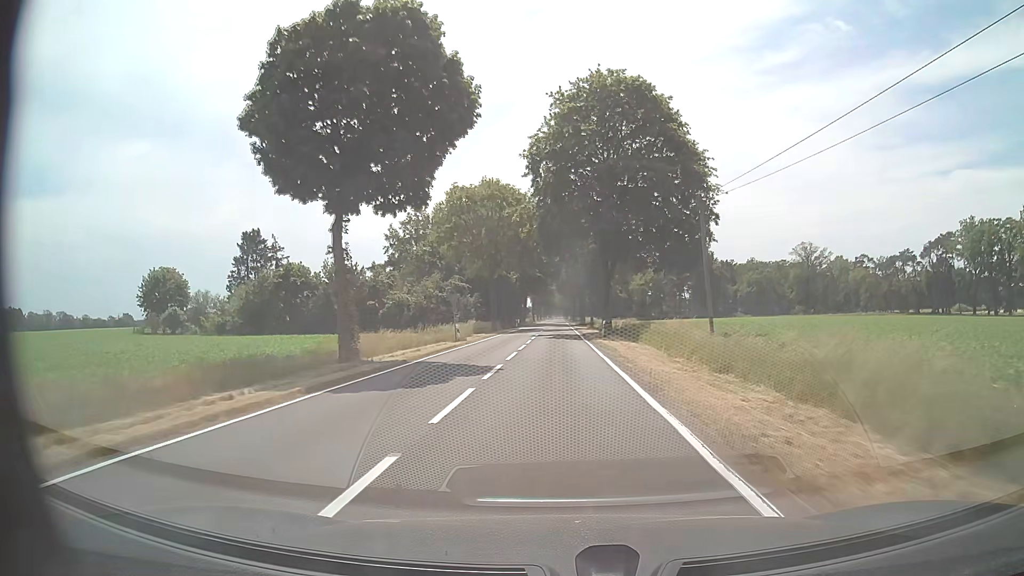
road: tertiary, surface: asphalt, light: Day
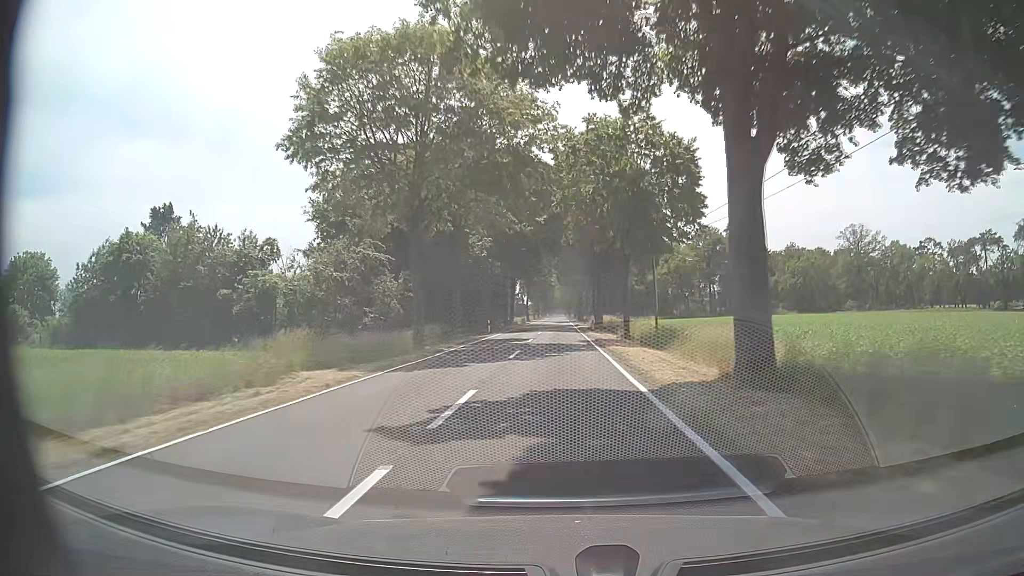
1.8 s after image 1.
(0.0, +36.7) m; 0°
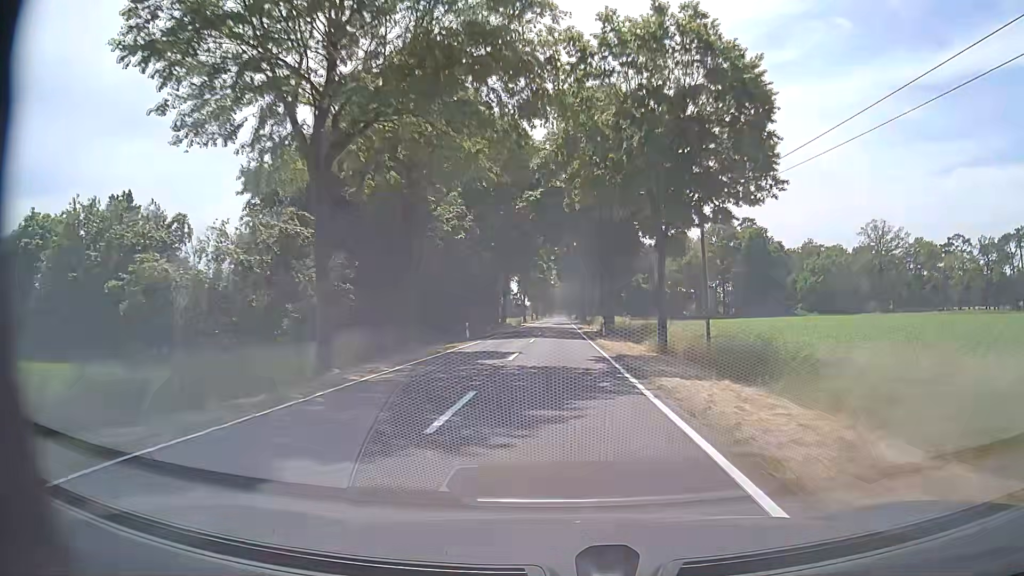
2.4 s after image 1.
(-0.1, +12.7) m; 0°
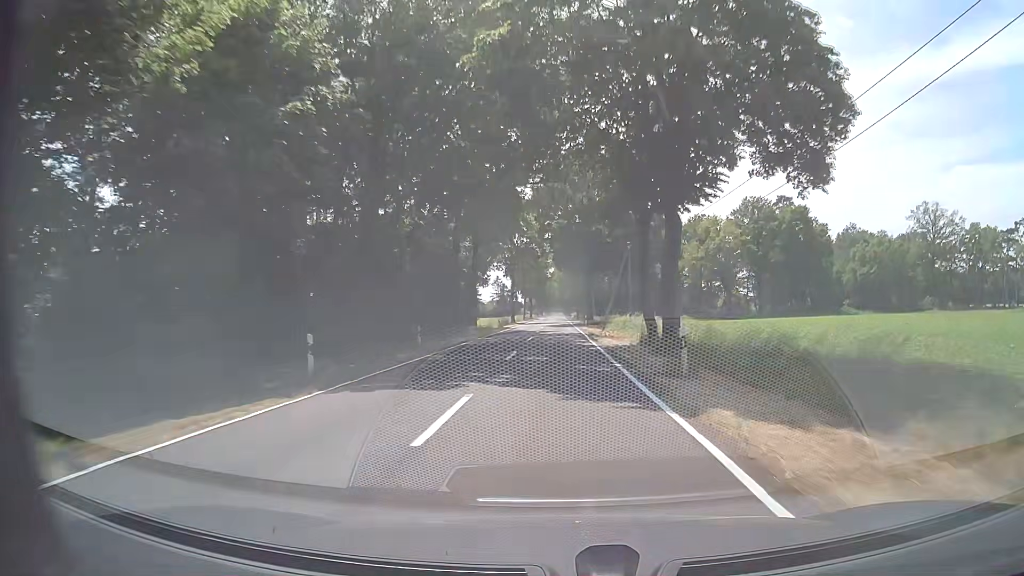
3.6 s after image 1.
(0.0, +26.2) m; 0°
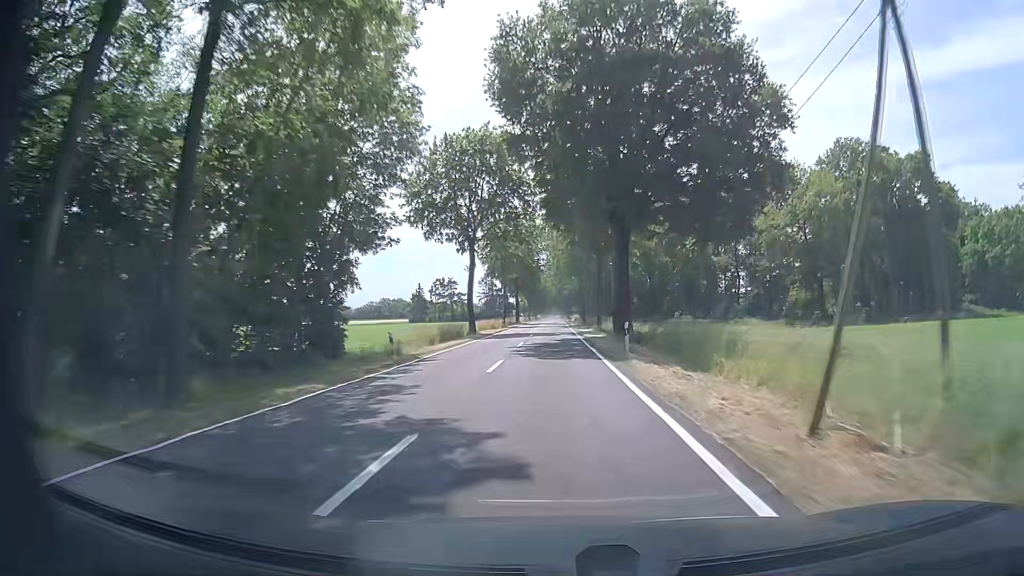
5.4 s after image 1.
(0.0, +41.2) m; 0°
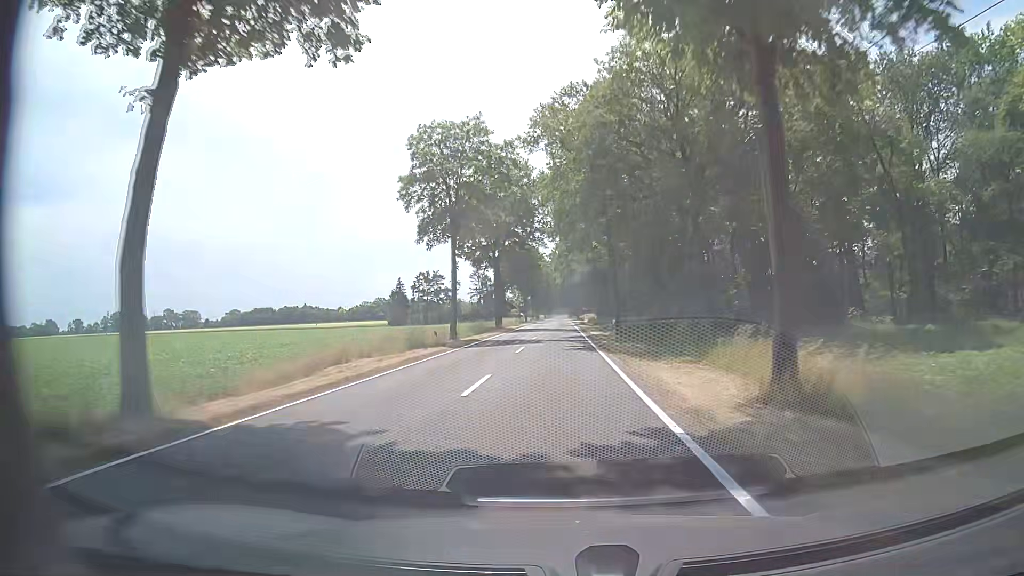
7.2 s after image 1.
(-0.1, +42.8) m; -1°
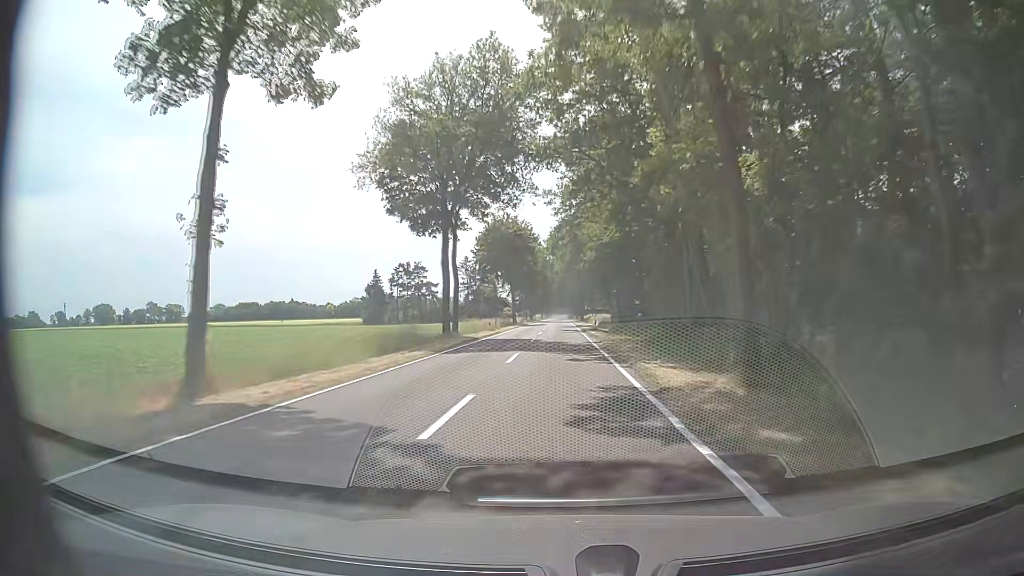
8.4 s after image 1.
(0.0, +29.4) m; 0°
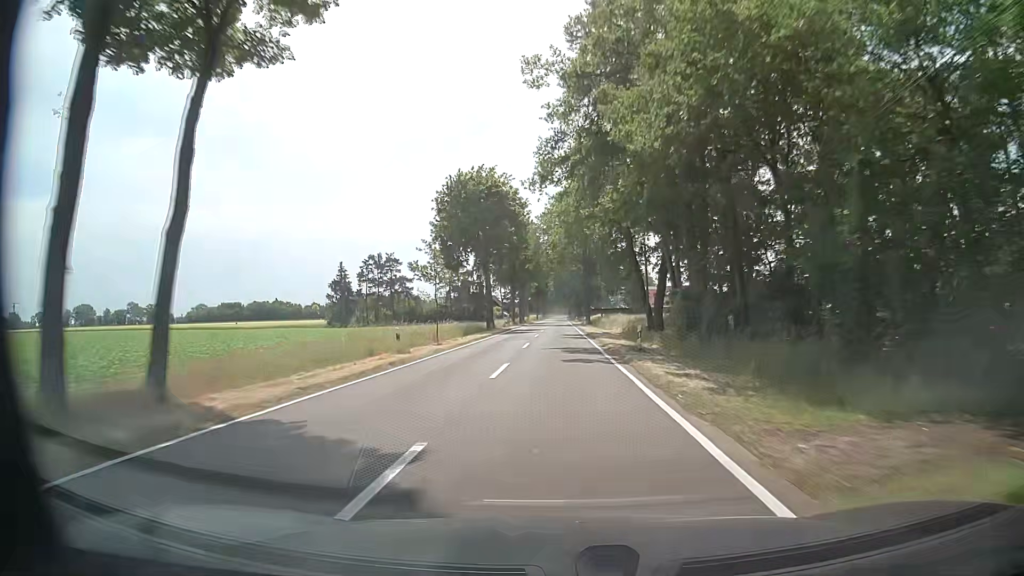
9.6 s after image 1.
(+0.2, +30.0) m; 0°
(0, +10) (0, +20) (0, +30) (0, +40) (0, +50) (0, +60) (0, +70) (0, +80) (0, +90) (0, +100) m
